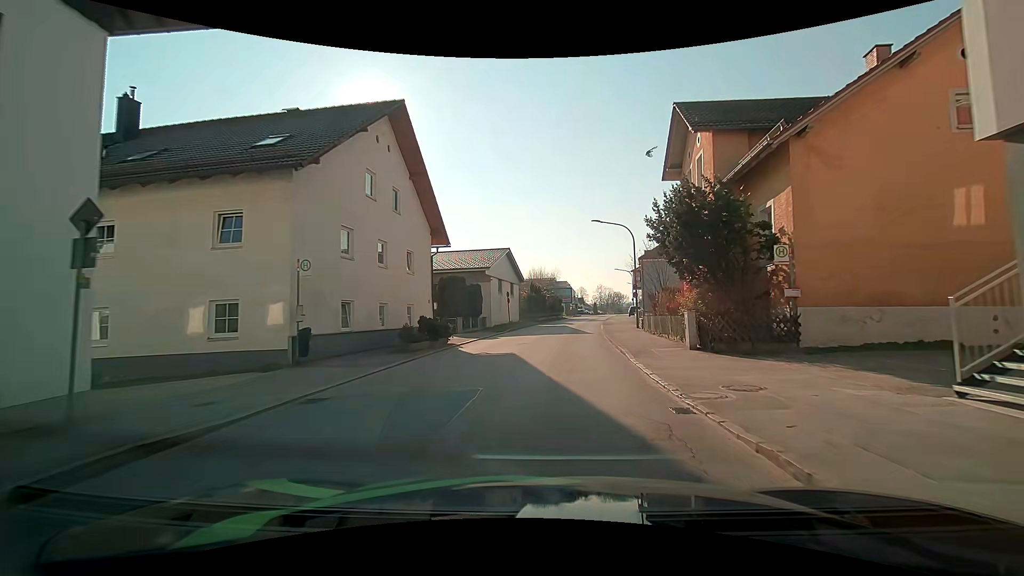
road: unclassified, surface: asphalt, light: Day
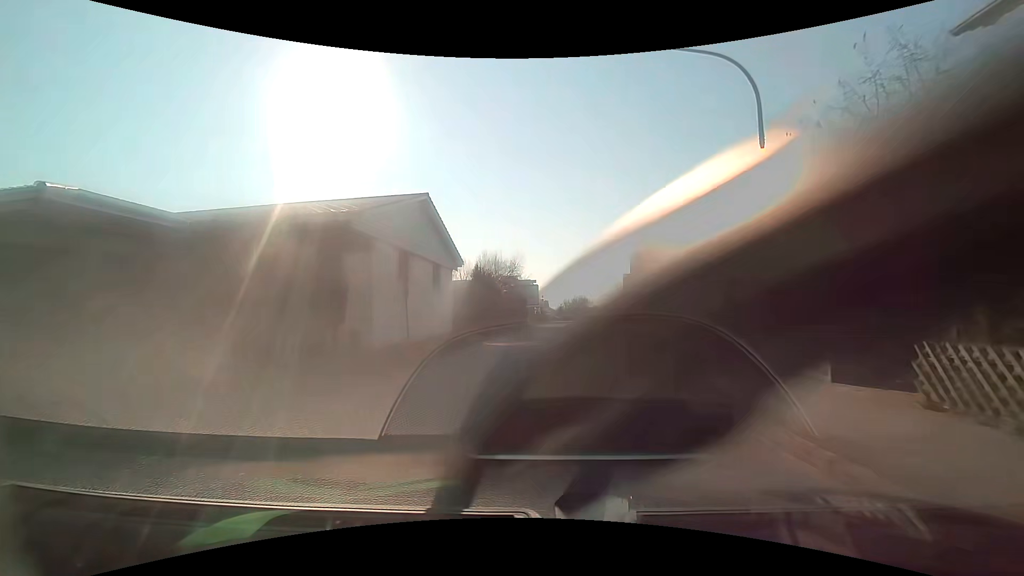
(+0.3, +23.3) m; +3°
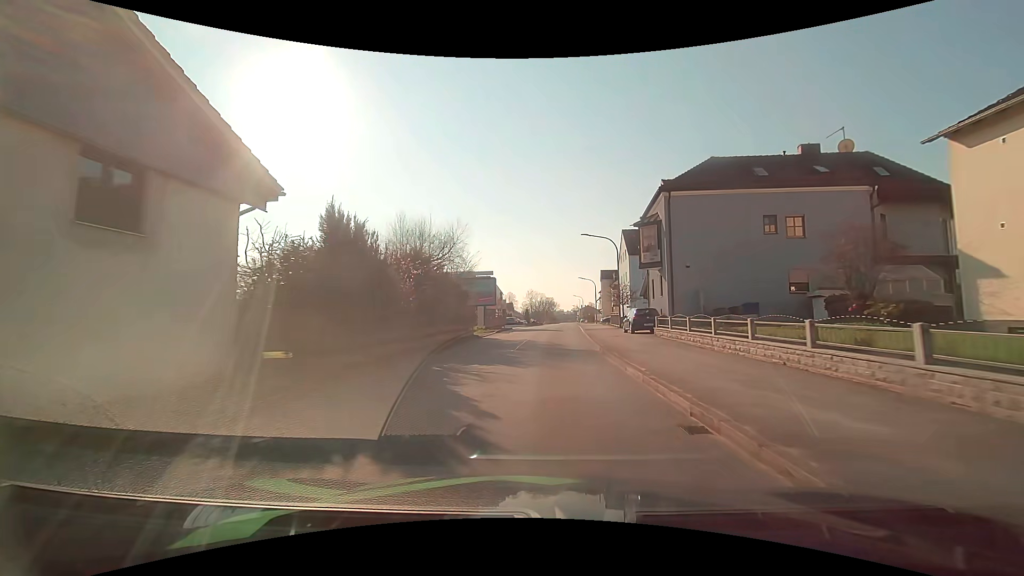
(+1.1, +19.2) m; +5°
(0, +10) (0, +20) (+1, +30) (+1, +40) (+2, +50) (+3, +60) (+3, +70) (+4, +80) (+5, +90) (+5, +100) m
